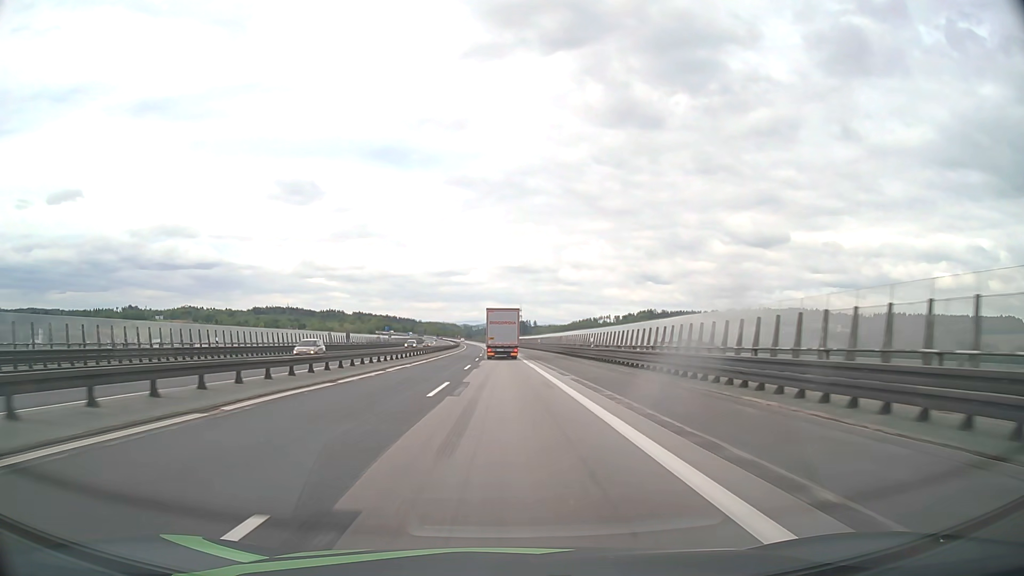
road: motorway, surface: asphalt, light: Day
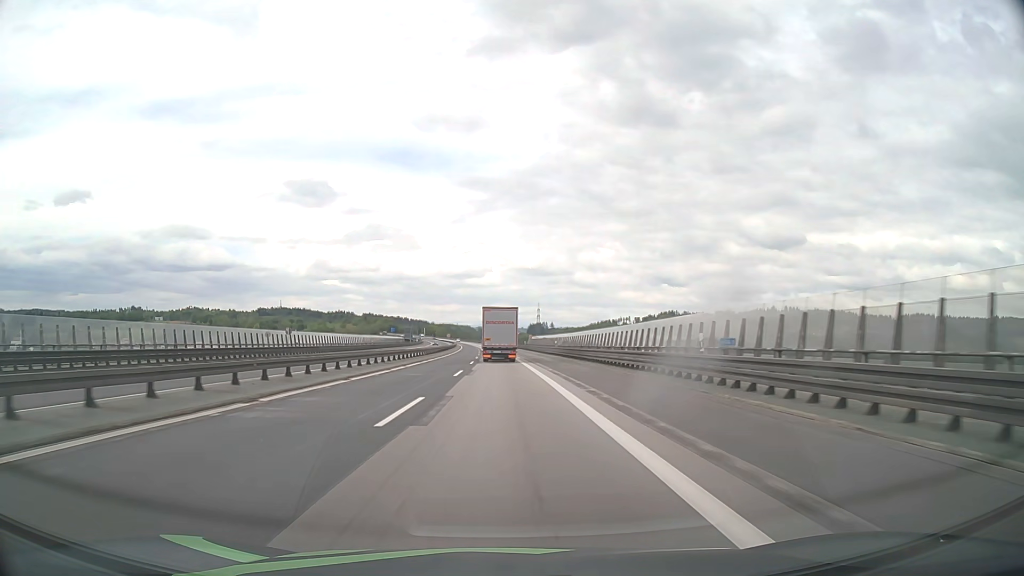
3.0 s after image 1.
(-0.8, +77.7) m; -1°
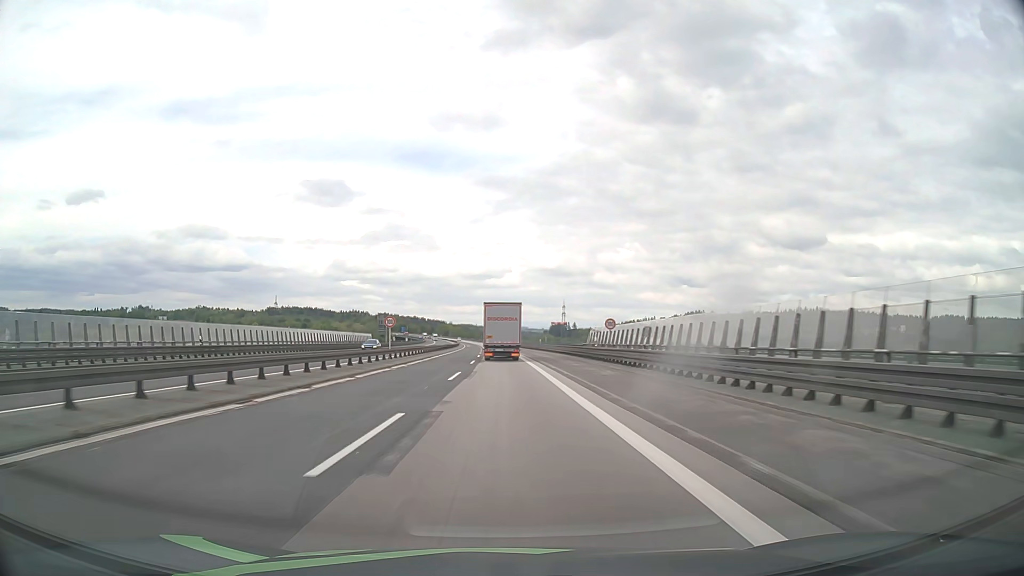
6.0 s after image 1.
(-1.2, +76.2) m; -2°
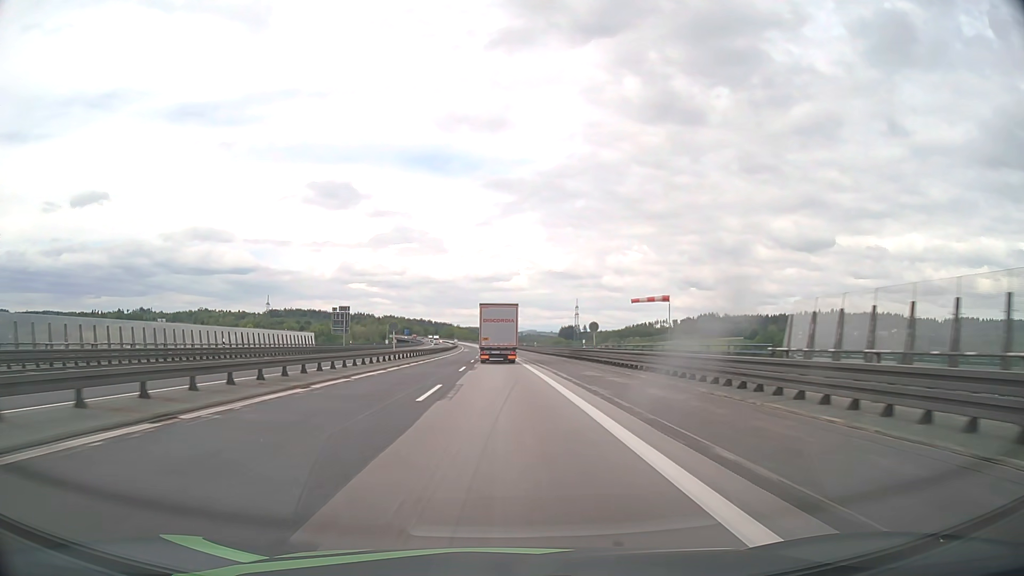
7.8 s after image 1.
(-0.3, +44.9) m; -1°
(0, +10) (0, +20) (0, +30) (0, +40) (-1, +50) (-1, +60) (-1, +70) (-1, +80) (-2, +90) (-2, +100) m
